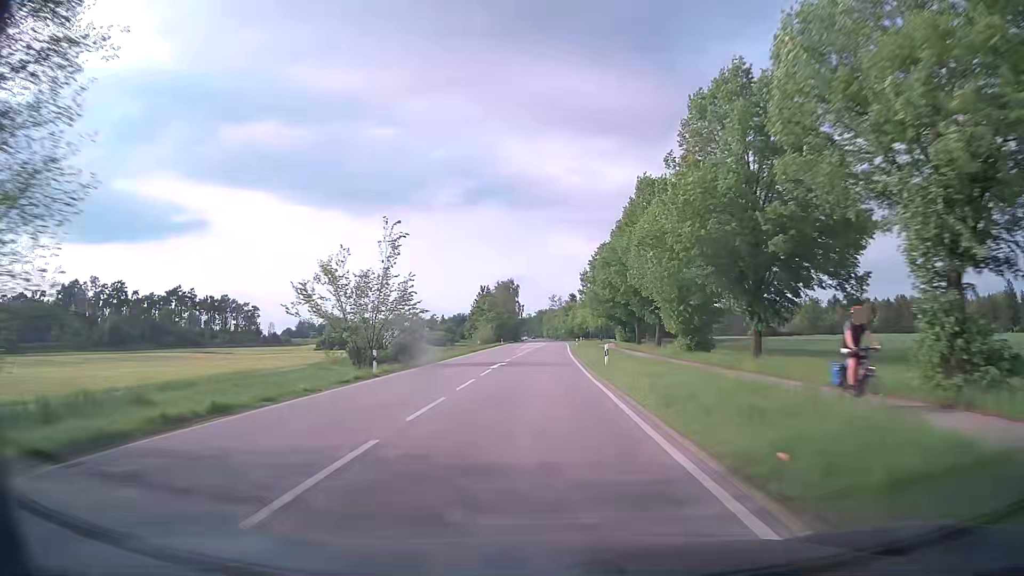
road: secondary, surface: asphalt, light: Day
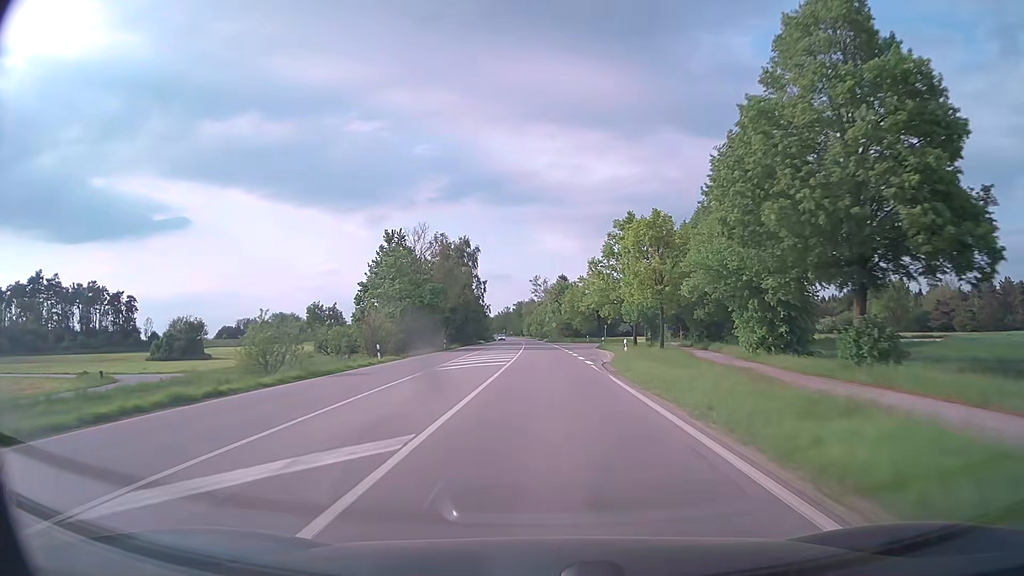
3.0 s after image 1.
(+1.1, +81.6) m; +2°
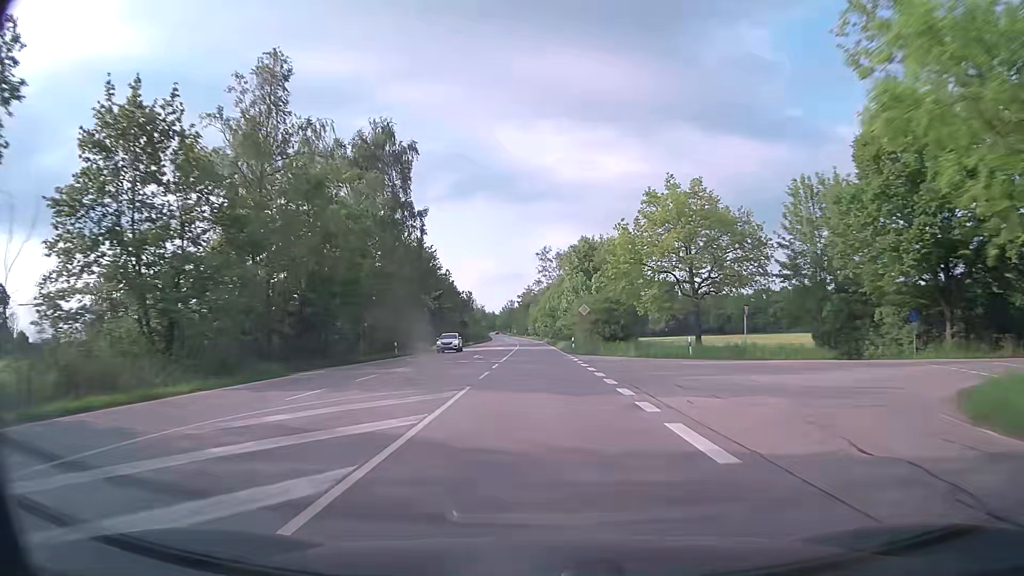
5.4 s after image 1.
(-0.5, +65.4) m; -1°
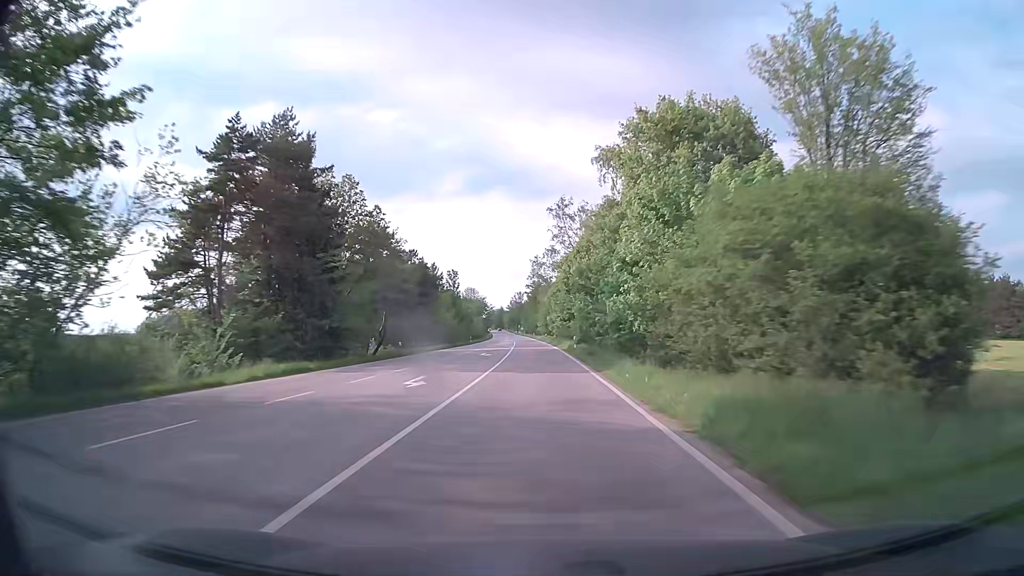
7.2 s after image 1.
(-0.5, +49.0) m; -1°
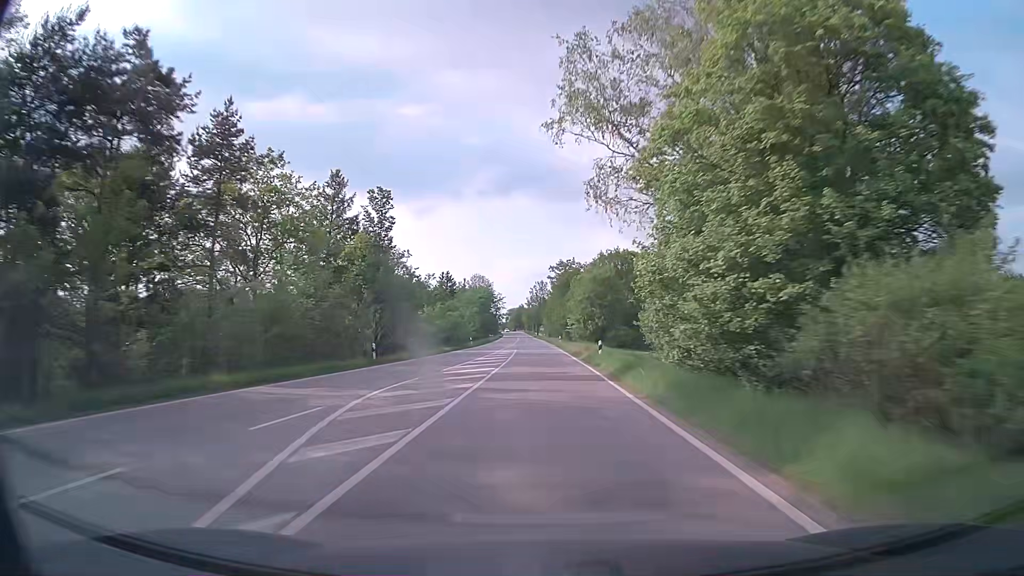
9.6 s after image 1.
(-1.2, +65.3) m; -2°
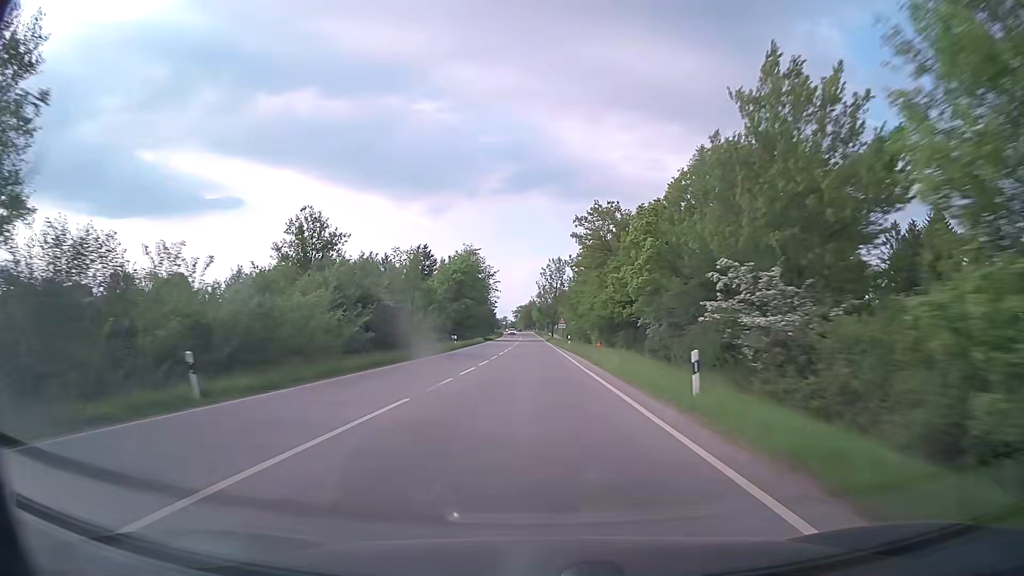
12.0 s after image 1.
(-1.2, +65.2) m; -2°
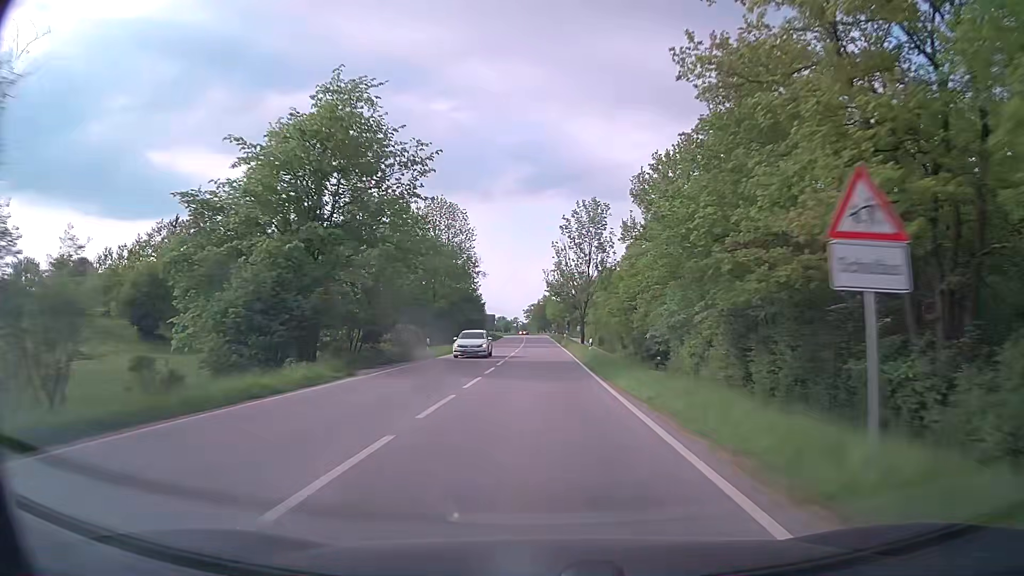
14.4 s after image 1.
(-0.6, +65.1) m; -1°
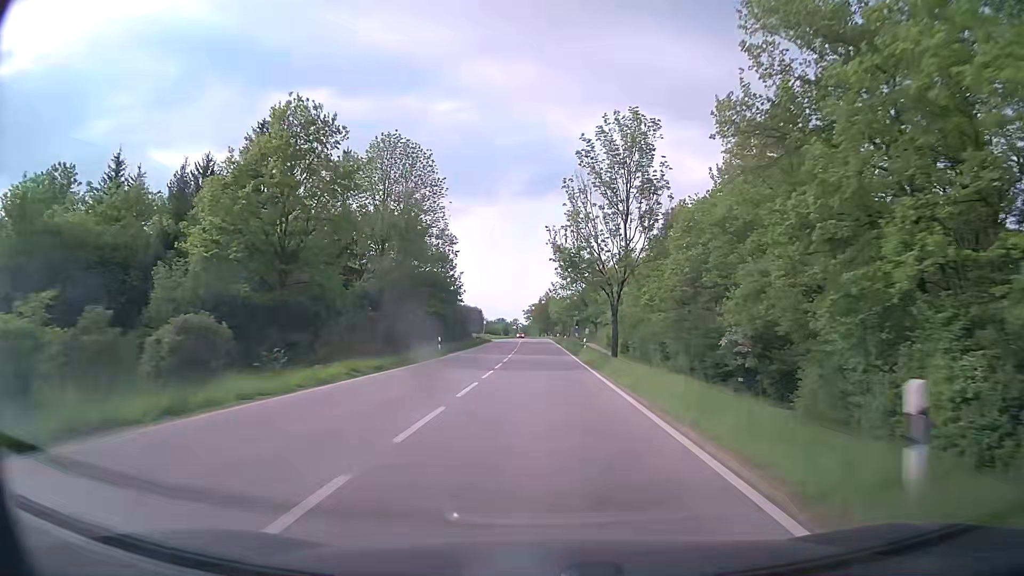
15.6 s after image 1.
(0.0, +32.5) m; 0°
(0, +10) (0, +20) (0, +30) (0, +40) (0, +50) (0, +60) (0, +70) (0, +80) (0, +90) (0, +100) m
